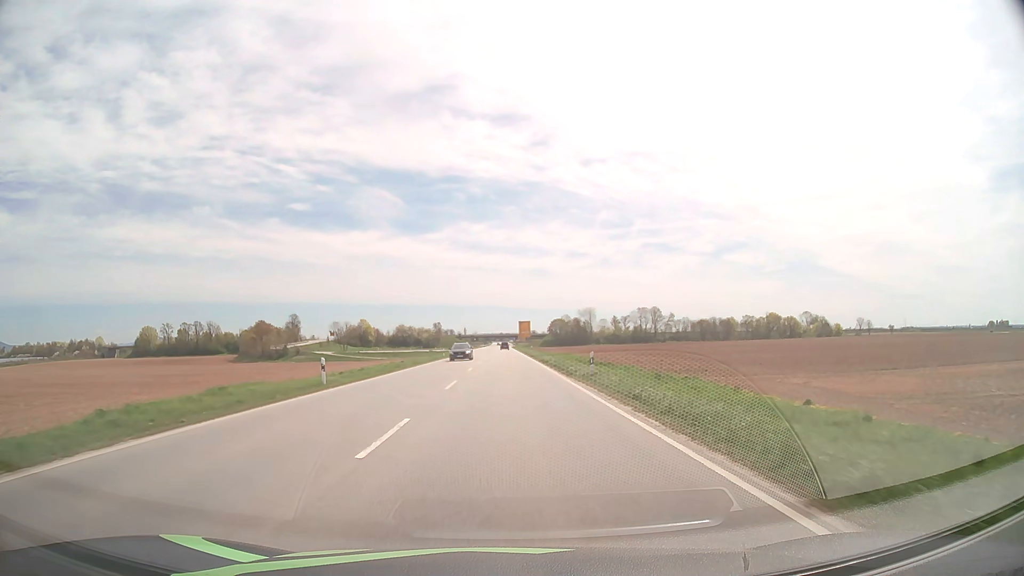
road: primary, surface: asphalt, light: Day
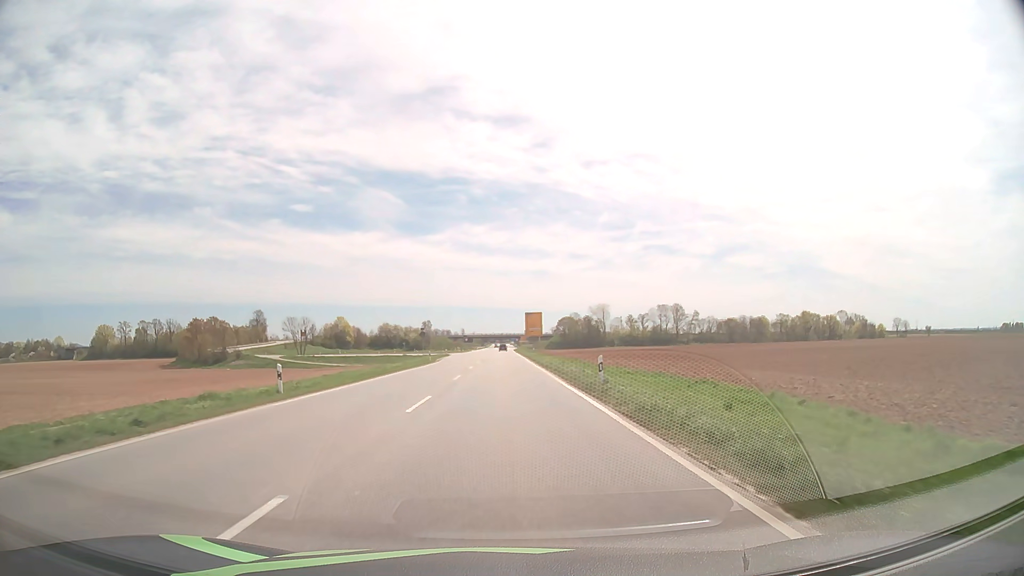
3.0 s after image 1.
(+0.1, +54.4) m; 0°
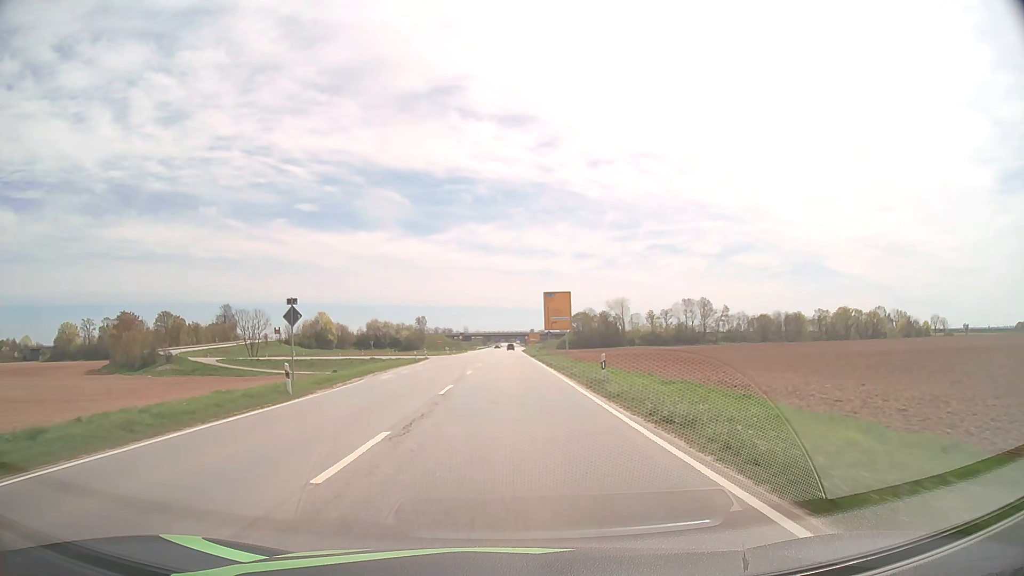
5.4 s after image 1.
(-0.2, +43.4) m; 0°
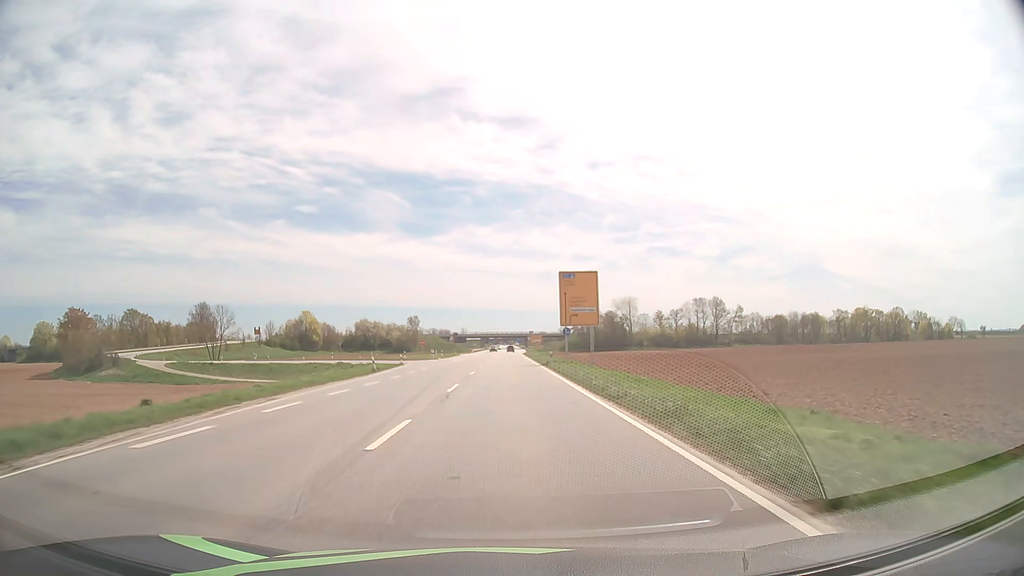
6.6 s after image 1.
(0.0, +21.6) m; 0°
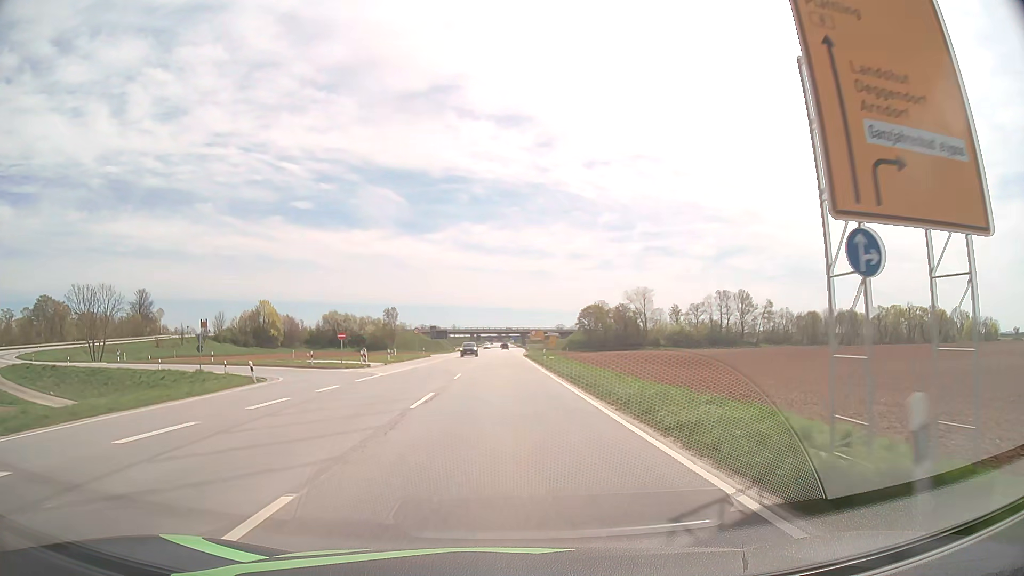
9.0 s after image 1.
(+0.2, +42.5) m; 0°
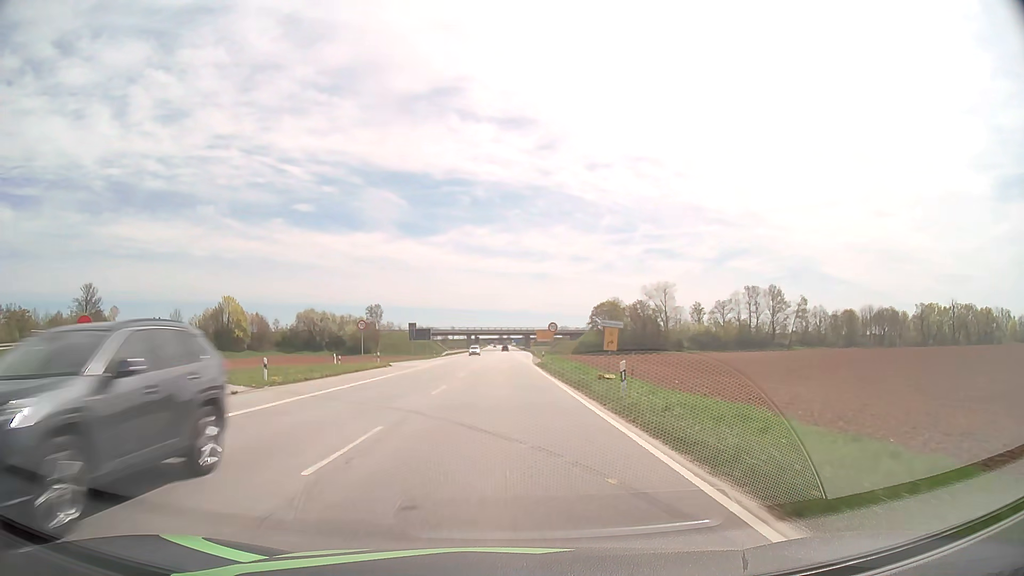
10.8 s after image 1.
(+0.1, +31.8) m; 0°
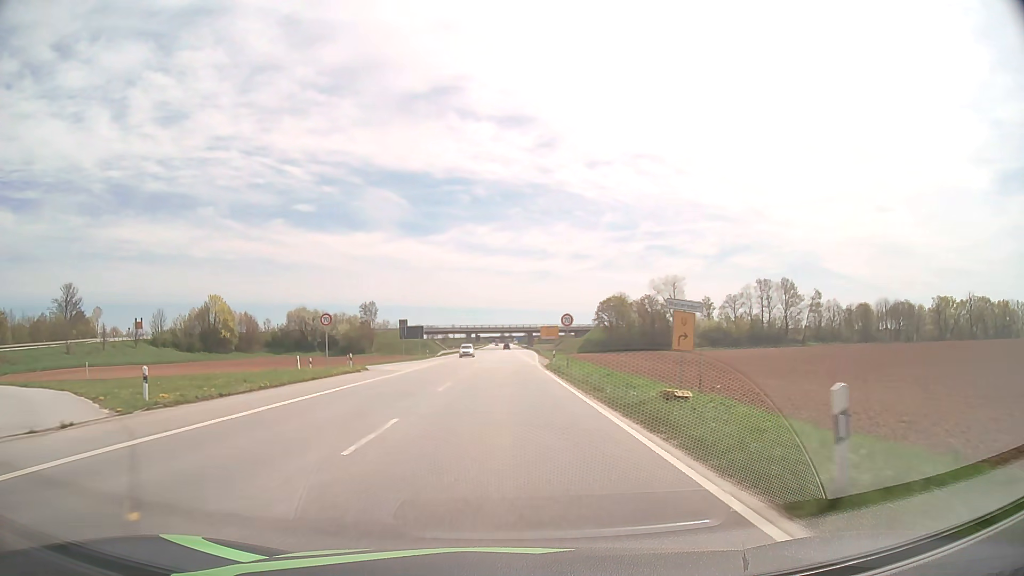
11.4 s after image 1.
(0.0, +10.6) m; 0°
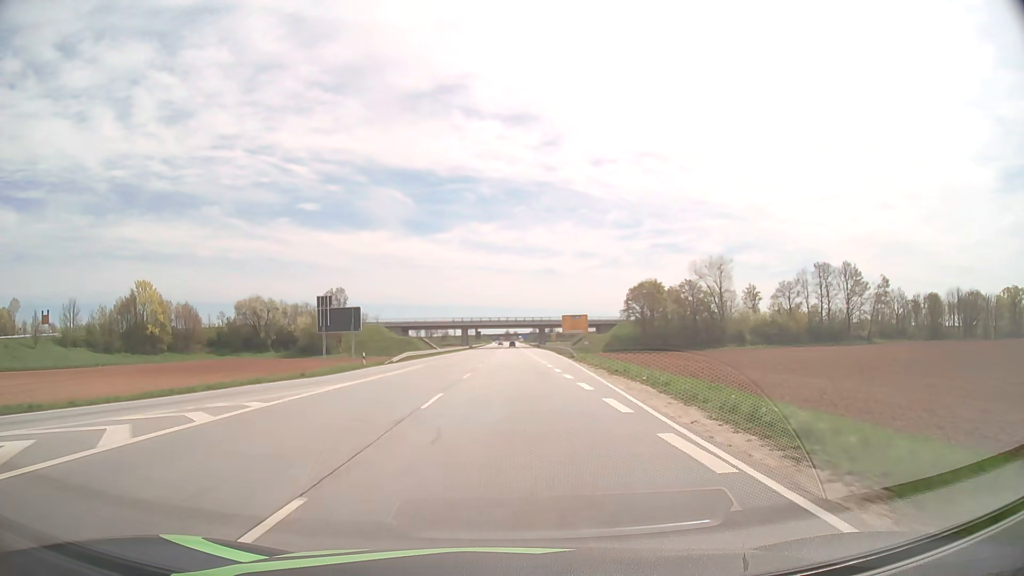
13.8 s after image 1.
(-0.2, +42.8) m; -1°
(0, +10) (0, +20) (0, +30) (0, +40) (0, +50) (+1, +60) (+1, +70) (+1, +80) (+1, +90) (+1, +100) m
